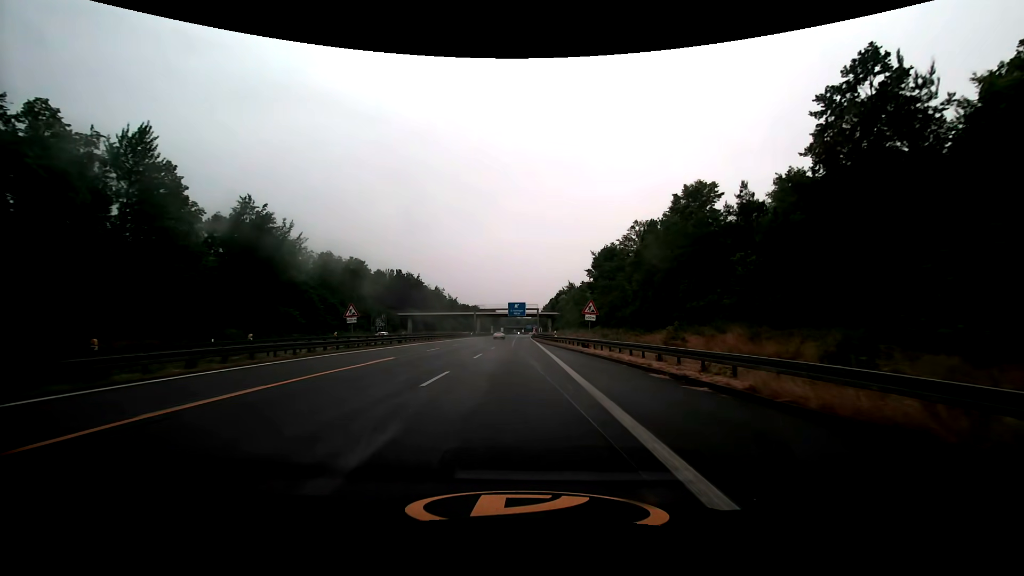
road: trunk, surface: asphalt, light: Day
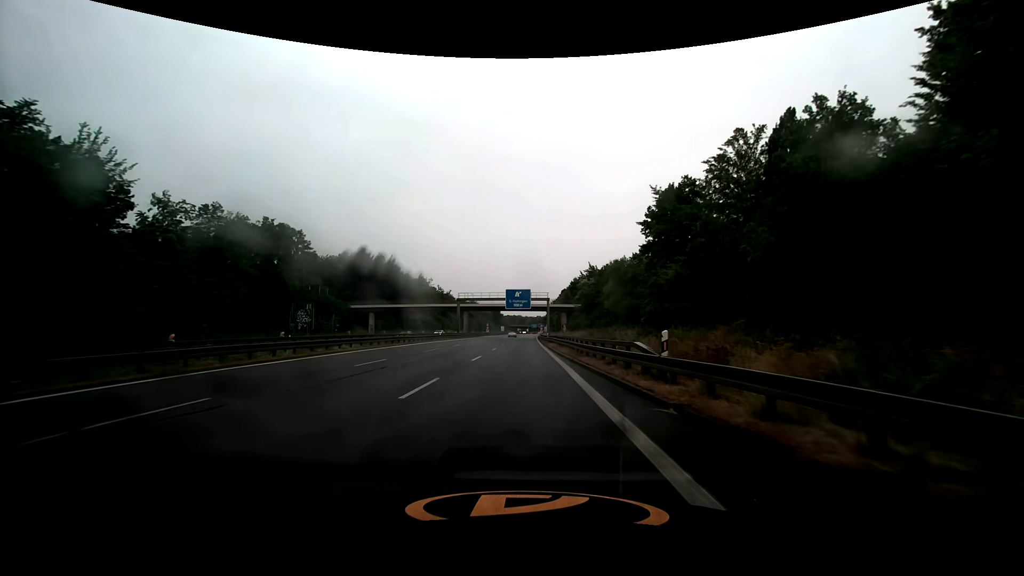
(-0.1, +38.4) m; -1°
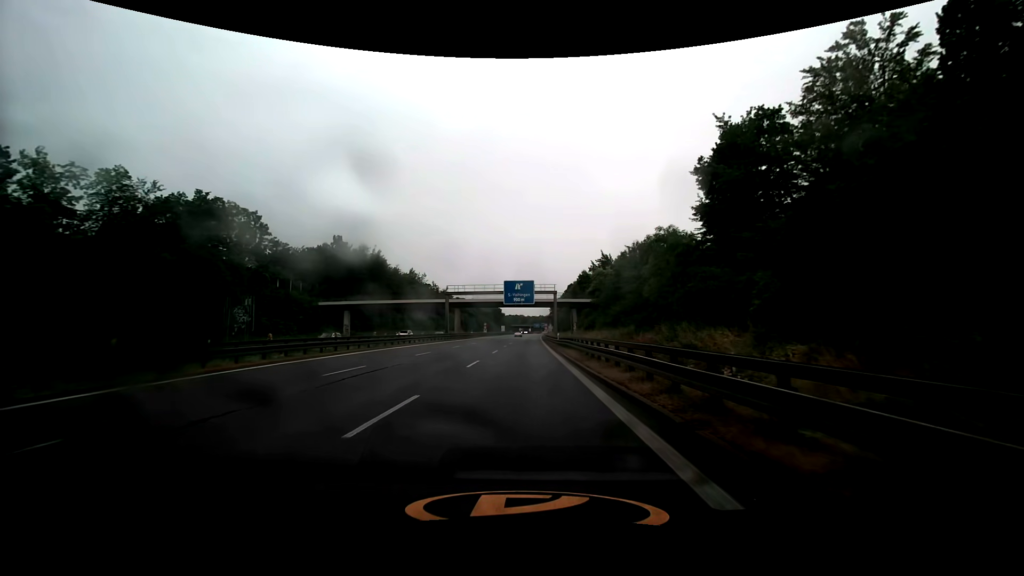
(-0.1, +15.5) m; -1°
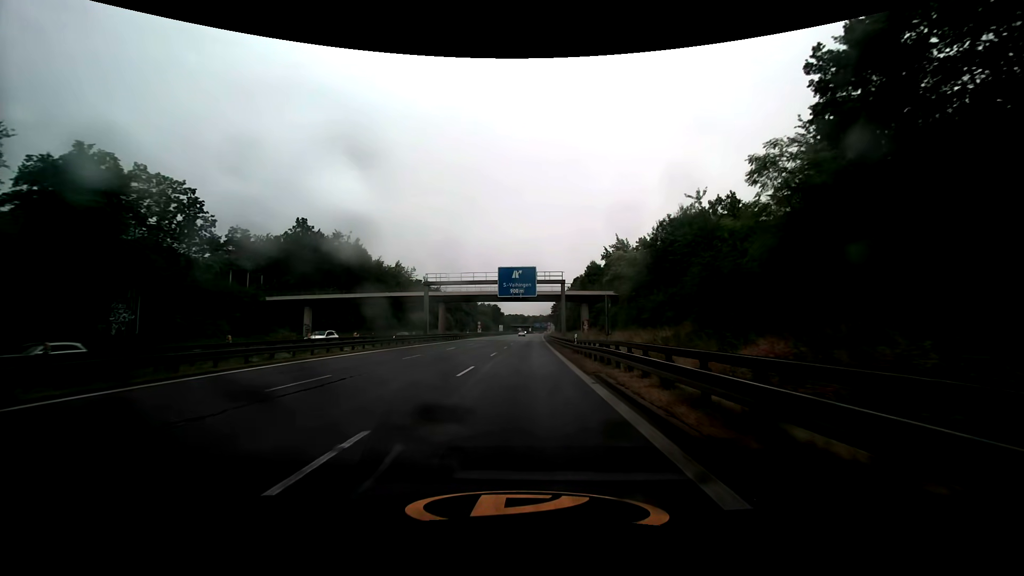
(+0.1, +15.7) m; 0°
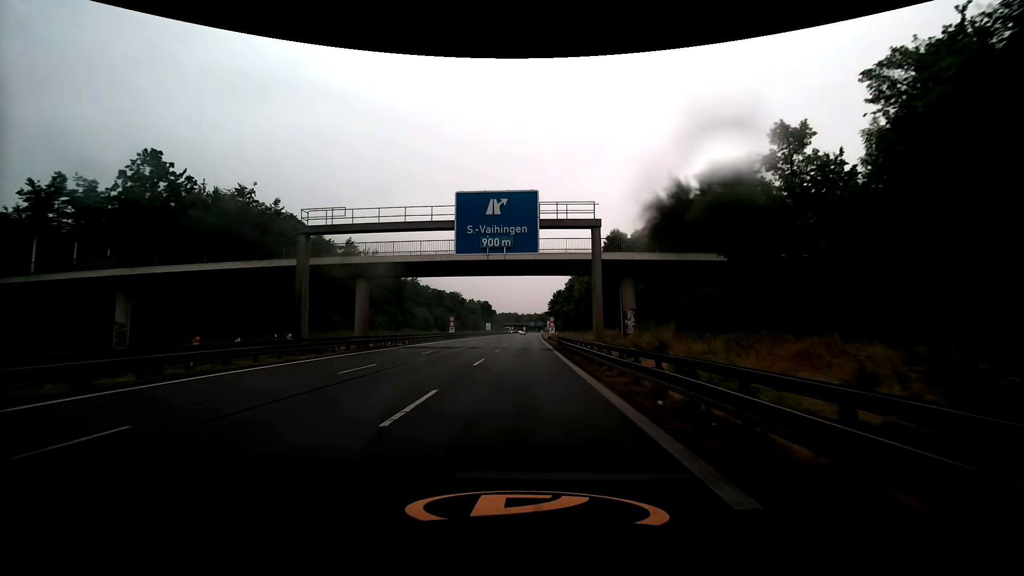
(+0.2, +31.8) m; +1°
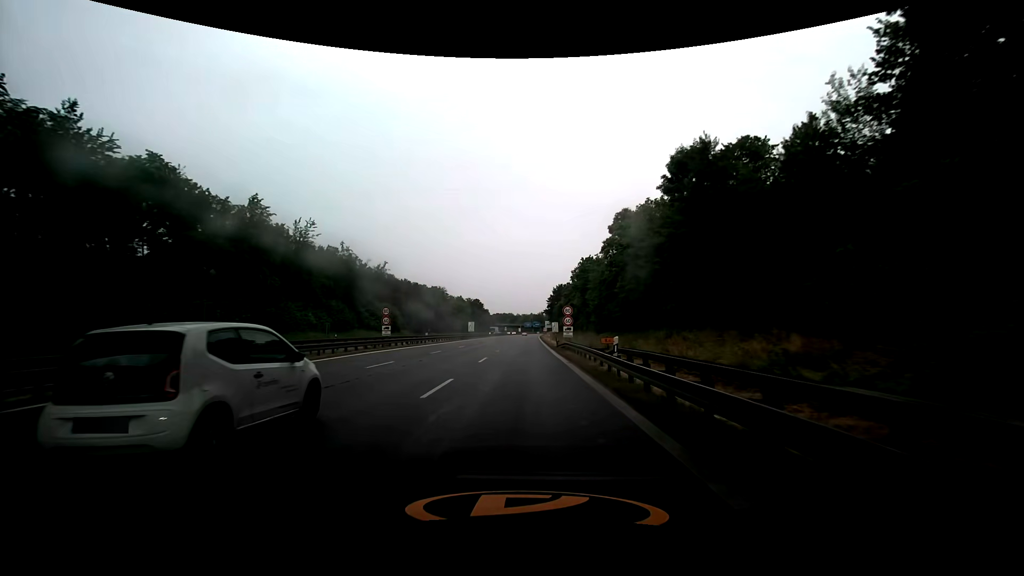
(+0.2, +33.3) m; +1°
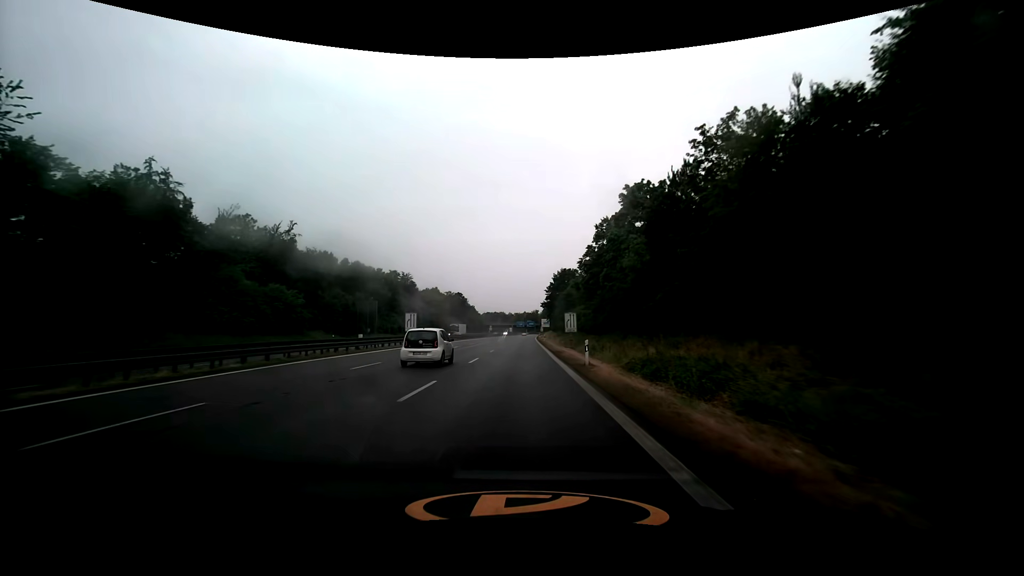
(+0.4, +49.6) m; +1°
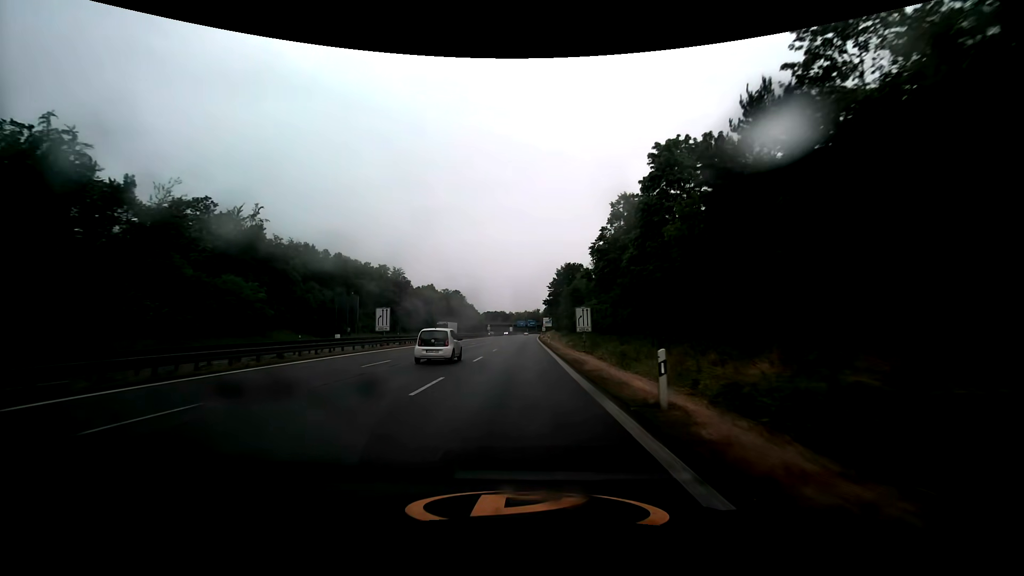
(0.0, +11.1) m; 0°
(0, +10) (0, +20) (0, +30) (0, +40) (0, +50) (0, +60) (0, +70) (0, +80) (0, +90) (+1, +100) m
